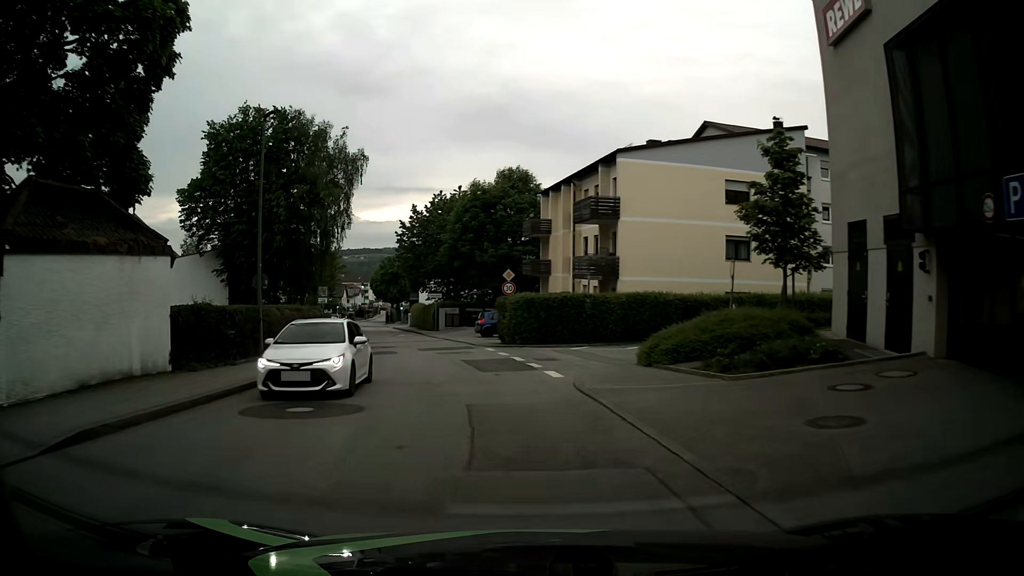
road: unclassified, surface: asphalt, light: Day
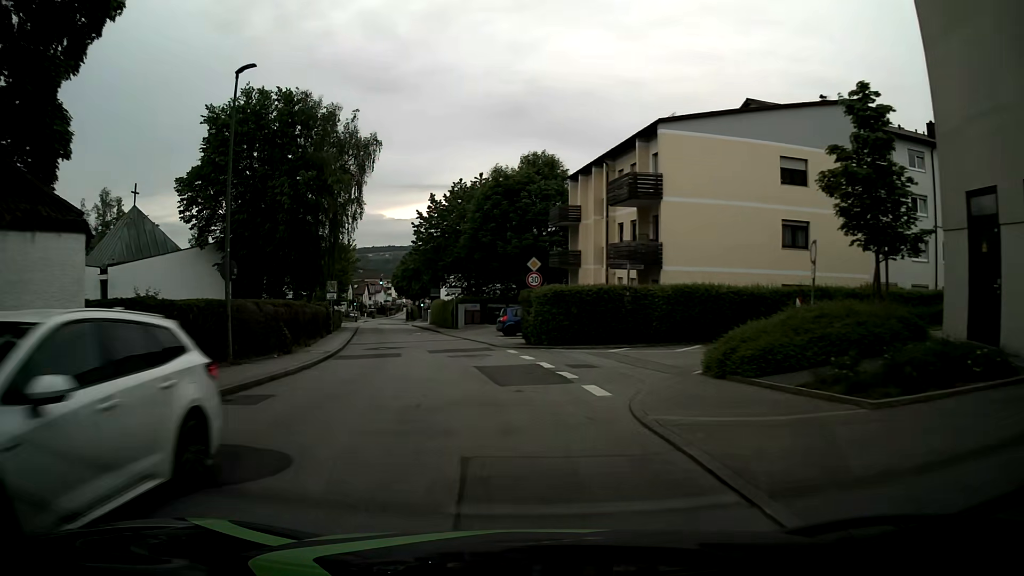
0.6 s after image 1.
(0.0, +4.4) m; -3°
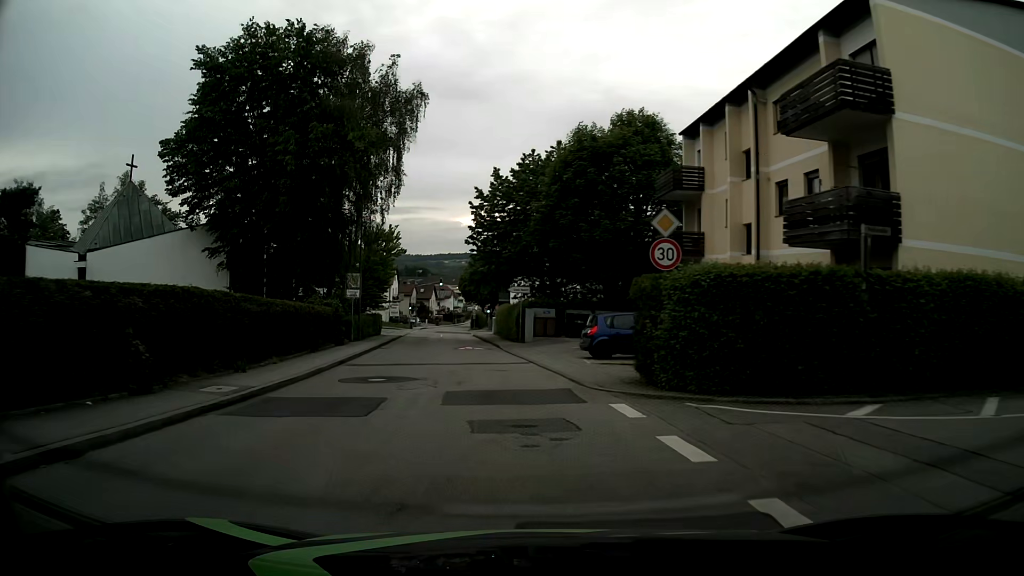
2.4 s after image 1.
(-0.4, +13.3) m; -7°
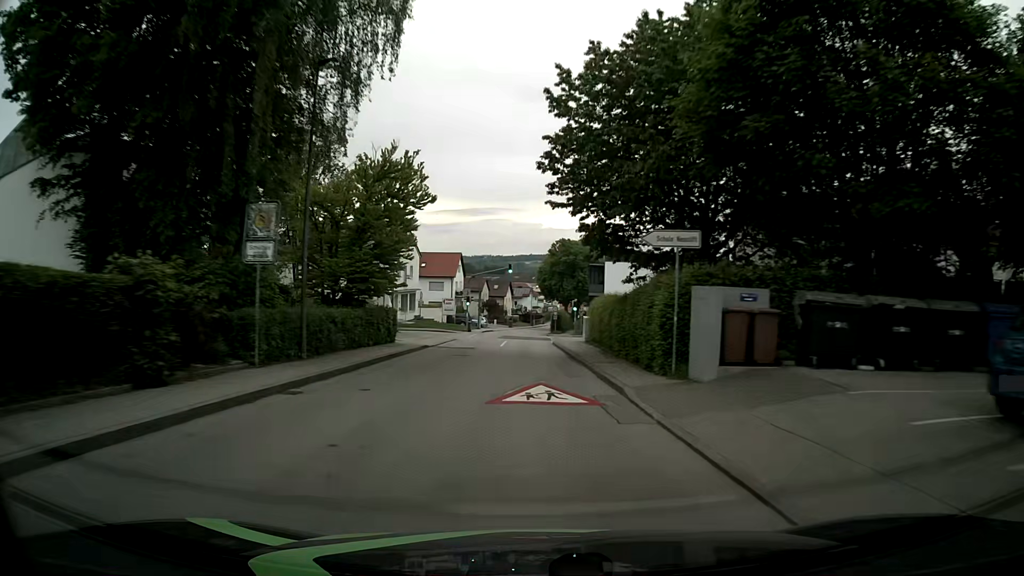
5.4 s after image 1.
(-1.3, +22.1) m; -6°
(0, +10) (0, +20) (0, +30) (0, +40) (-1, +50) (-1, +60) (0, +70) (0, +80) (+1, +90) (+2, +100) m
